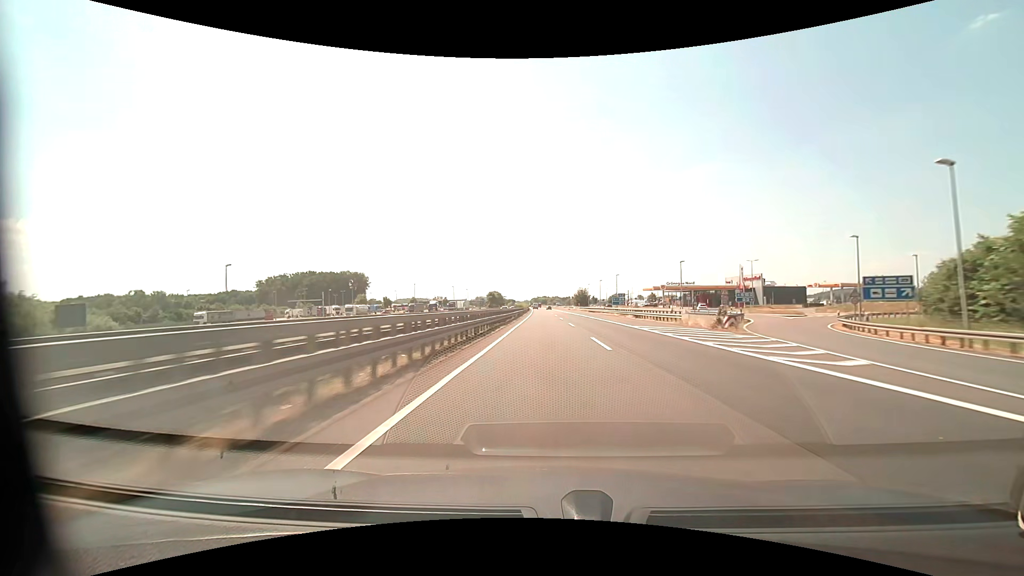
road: motorway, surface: asphalt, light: Day
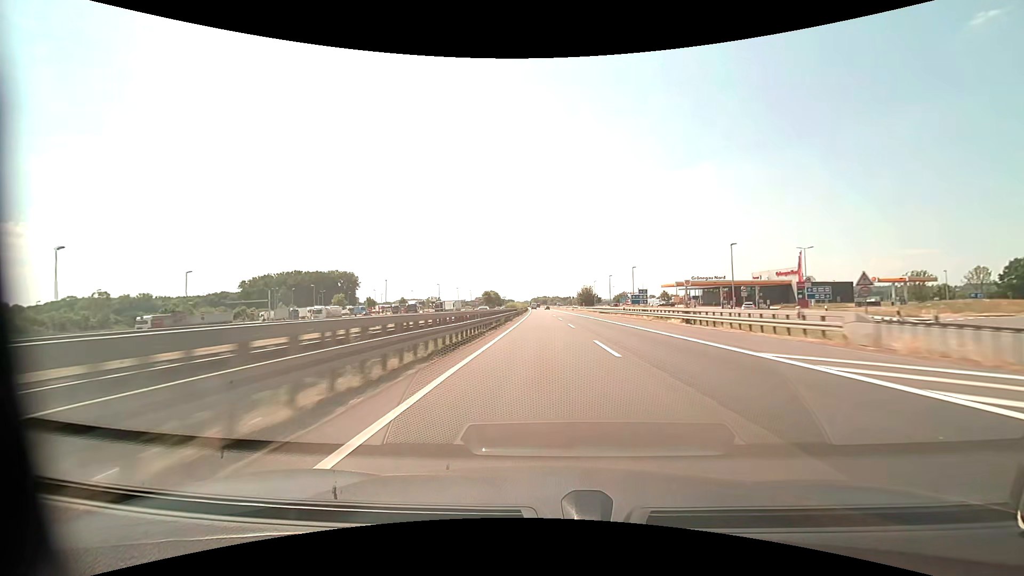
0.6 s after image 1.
(0.0, +20.4) m; 0°
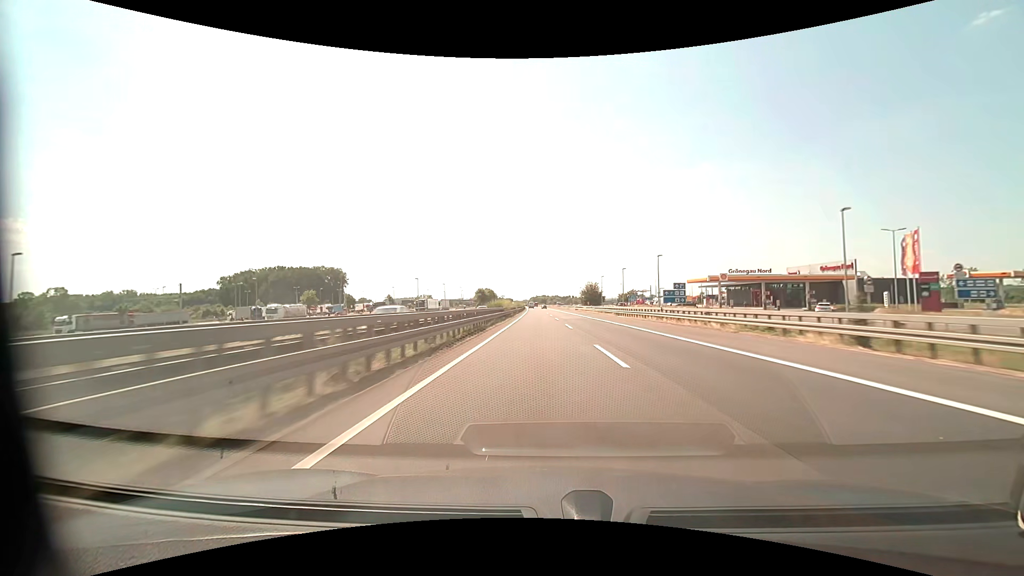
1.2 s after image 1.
(0.0, +20.4) m; 0°
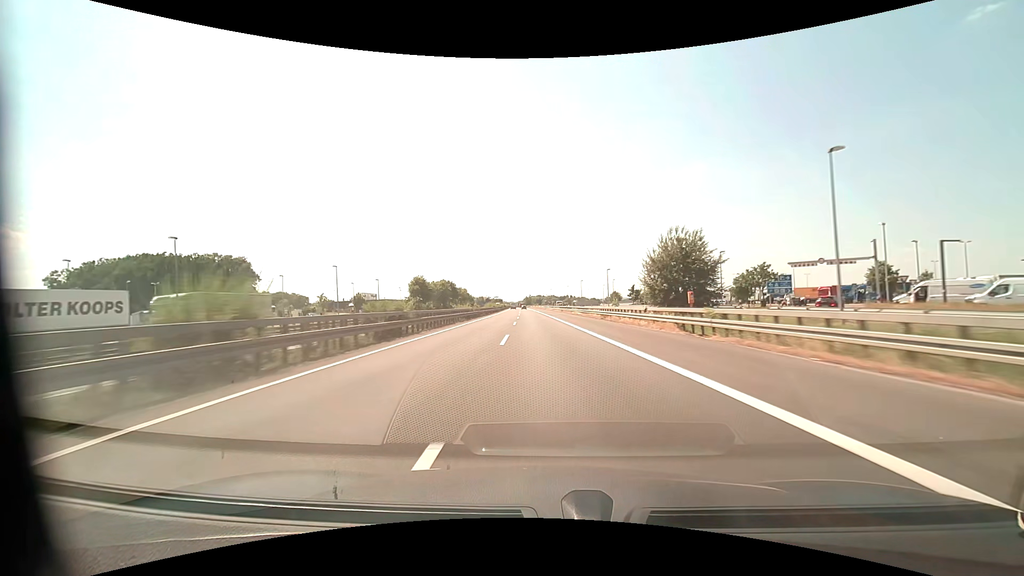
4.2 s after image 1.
(+0.9, +102.0) m; +1°
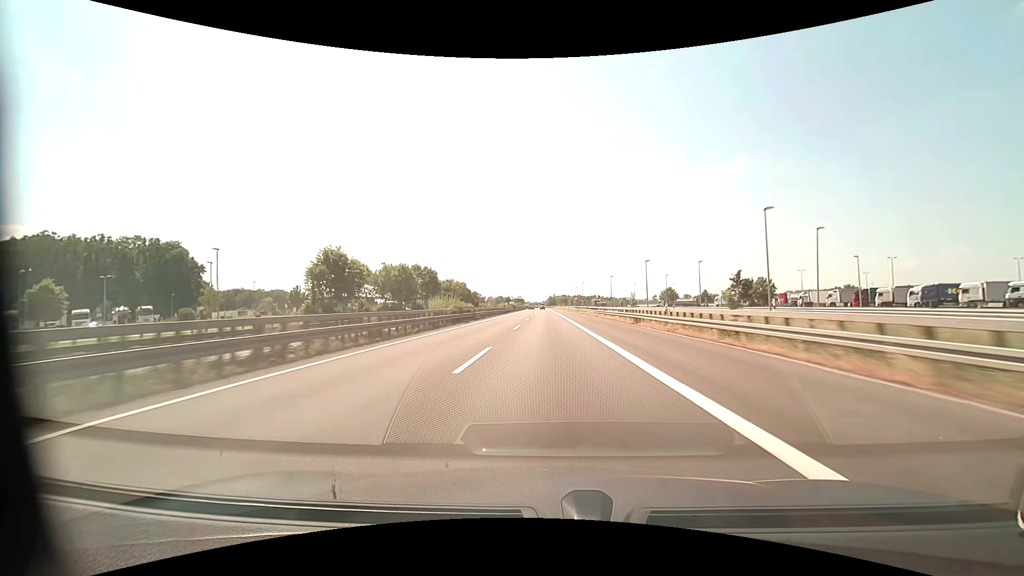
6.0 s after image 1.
(-1.7, +61.2) m; -3°
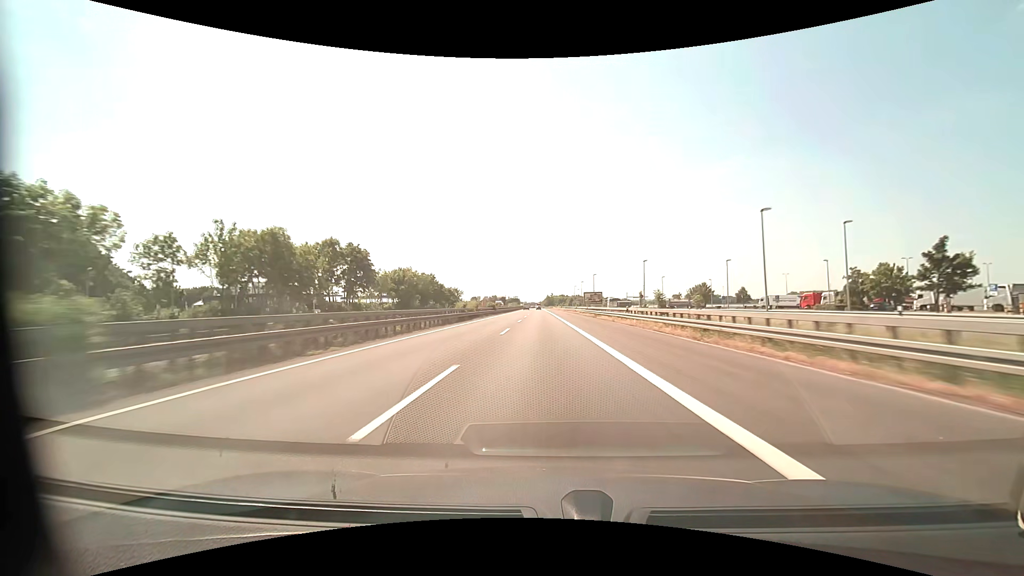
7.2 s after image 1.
(0.0, +40.9) m; 0°
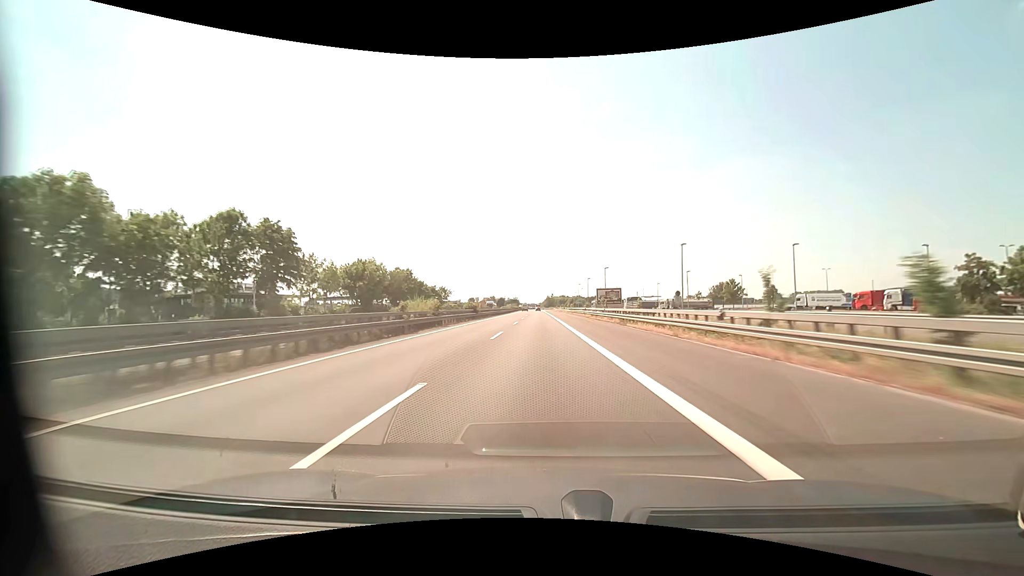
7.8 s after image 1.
(0.0, +20.4) m; 0°
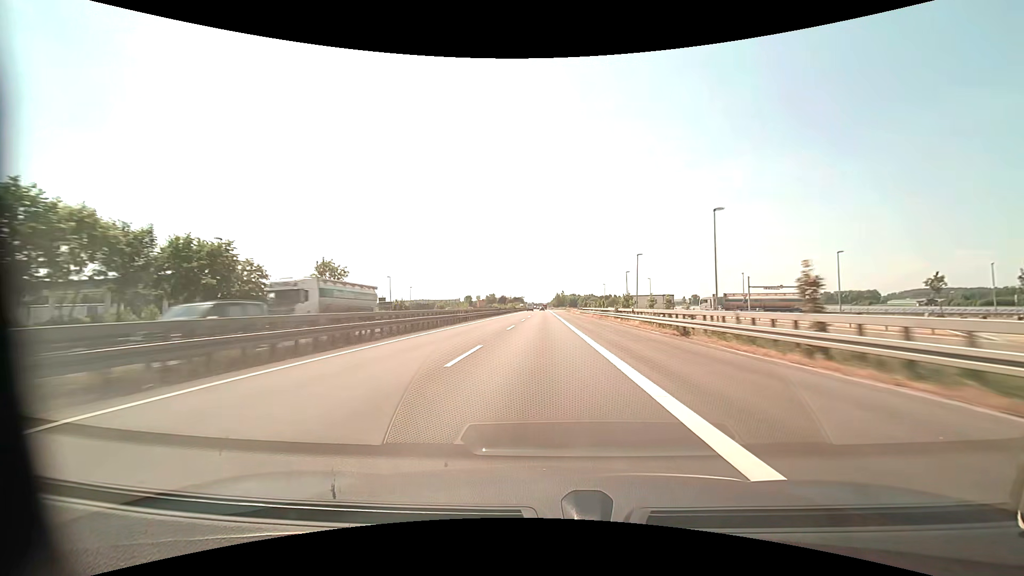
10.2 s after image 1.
(-0.9, +81.9) m; -1°
(0, +10) (0, +20) (0, +30) (0, +40) (0, +50) (0, +60) (0, +70) (0, +80) (0, +90) (0, +100) m
